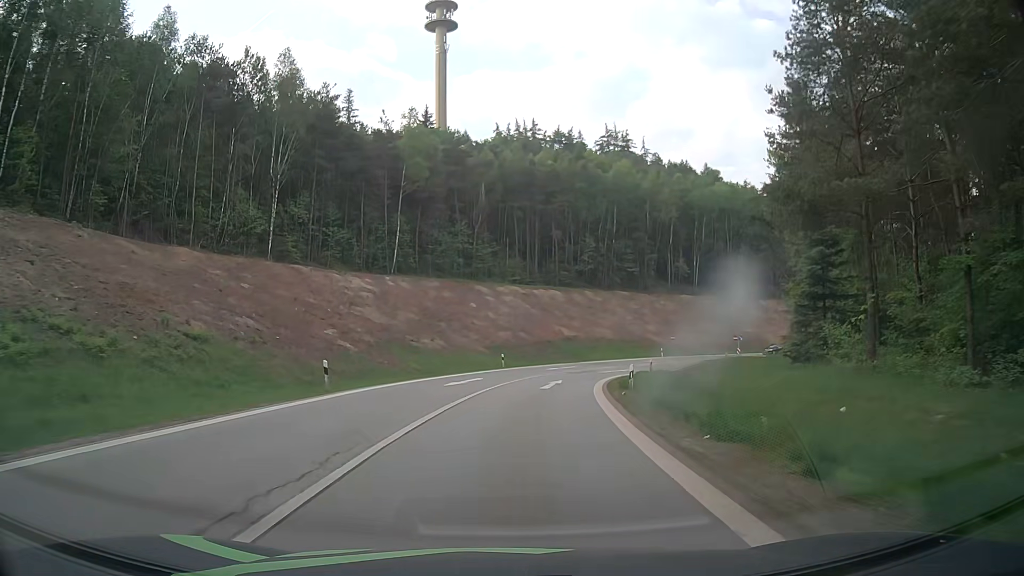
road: motorway_link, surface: asphalt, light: Day
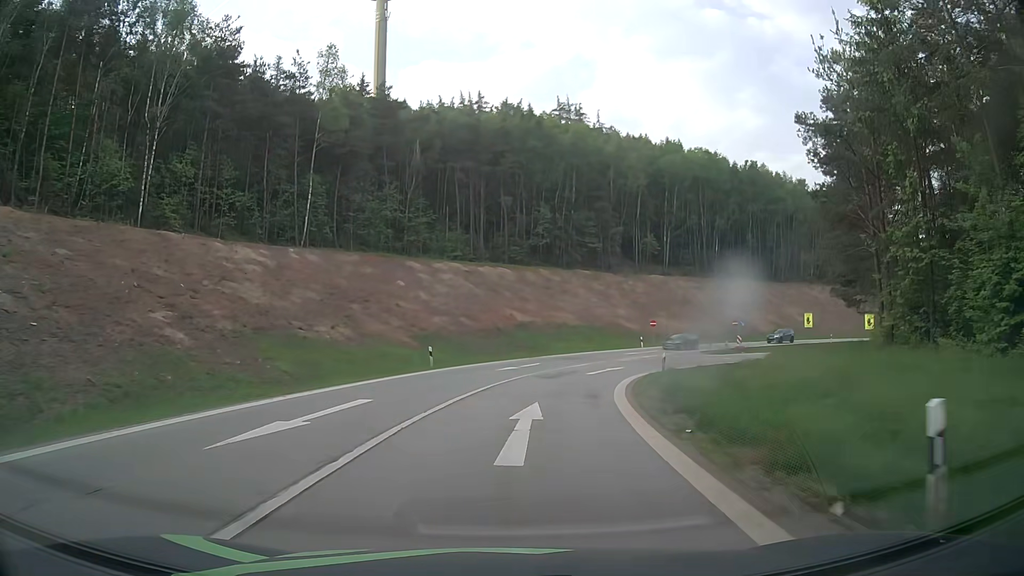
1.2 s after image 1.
(+0.5, +17.2) m; +4°
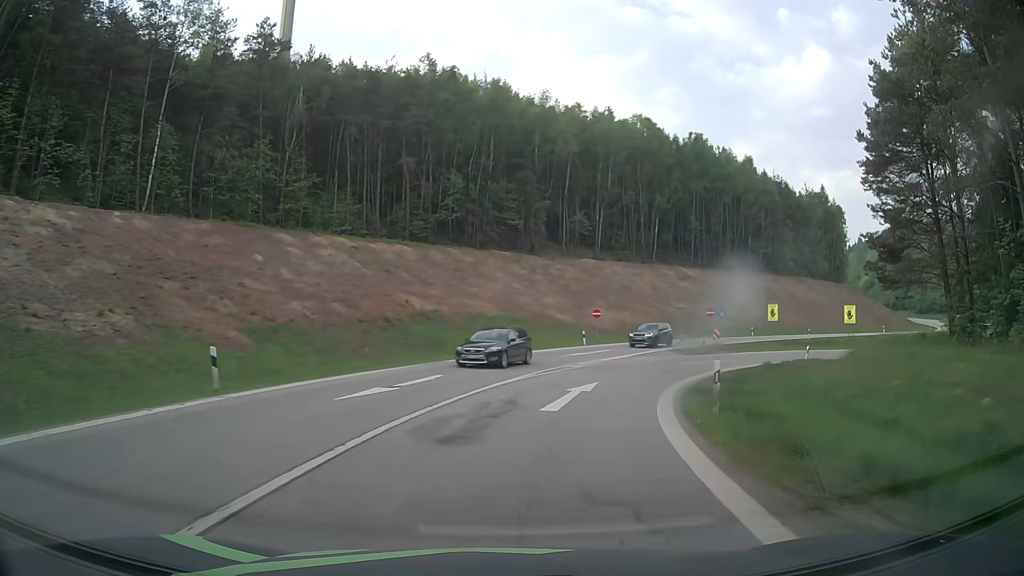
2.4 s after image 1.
(+0.9, +16.7) m; +7°
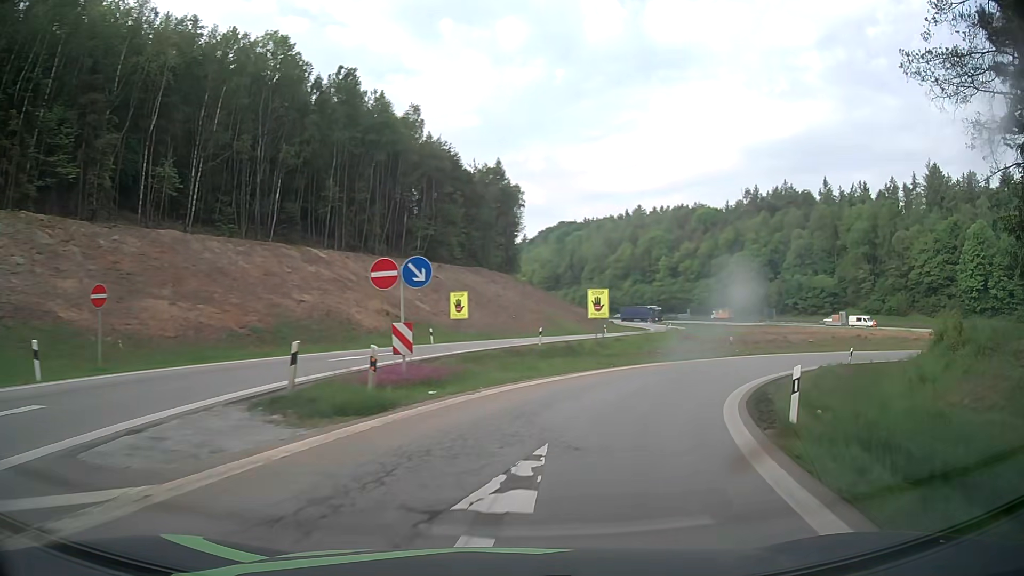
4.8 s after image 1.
(+7.7, +30.7) m; +31°
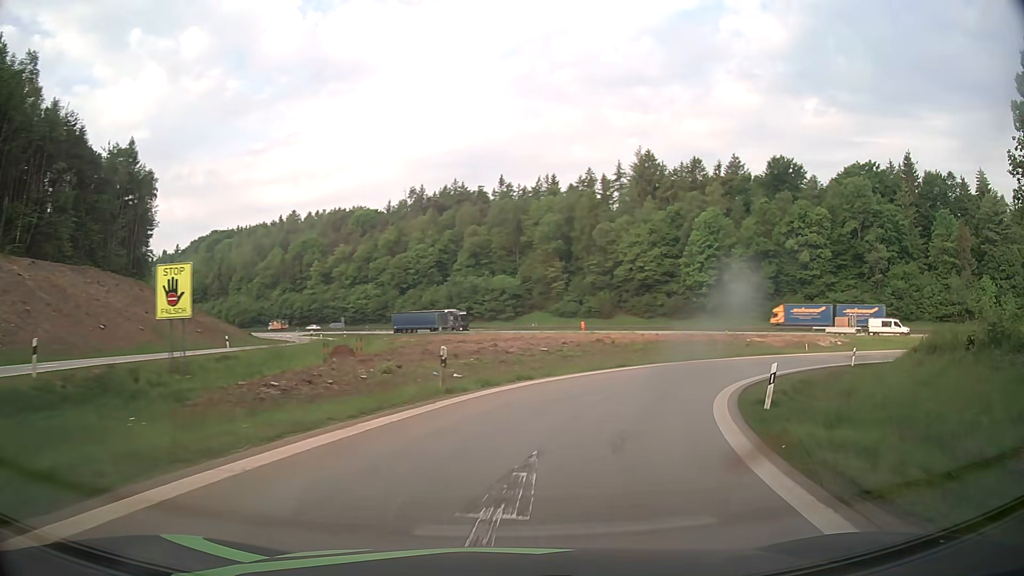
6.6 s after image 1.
(+5.4, +21.8) m; +29°
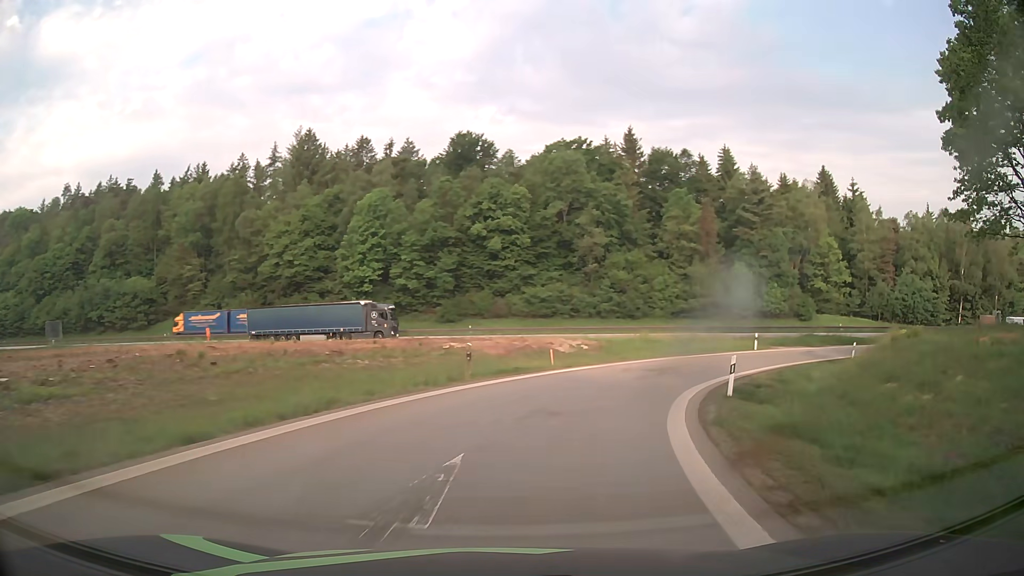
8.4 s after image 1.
(+5.7, +22.0) m; +28°
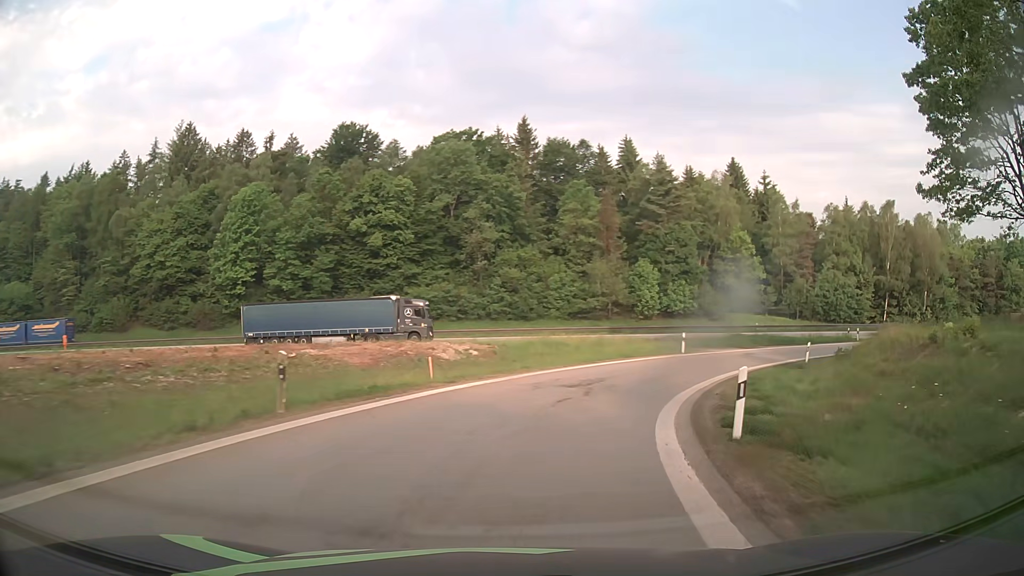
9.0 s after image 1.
(+0.7, +7.8) m; +10°
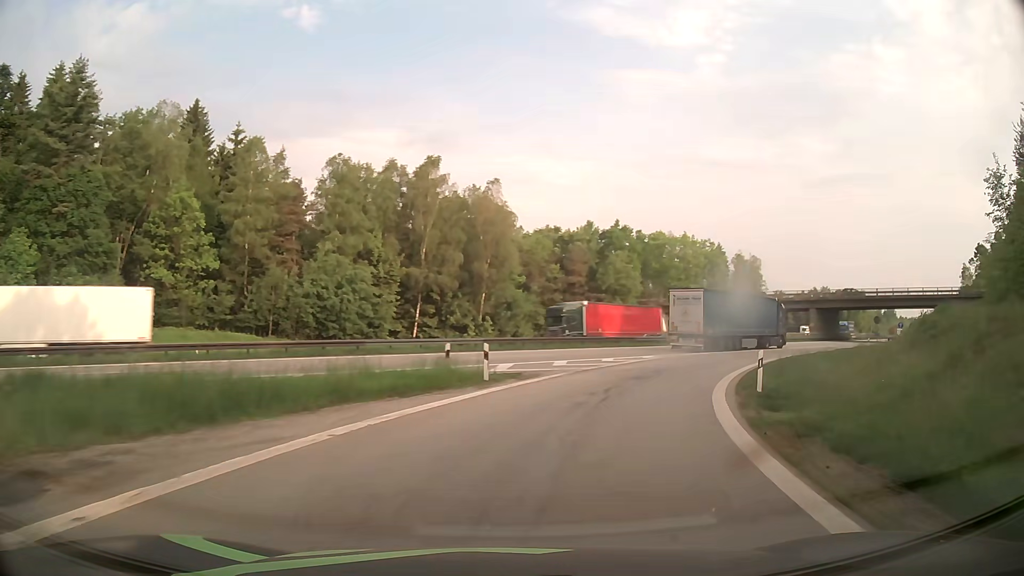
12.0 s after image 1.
(+15.3, +36.8) m; +45°
(+1, +10) (+4, +20) (+8, +28) (+14, +37) (+20, +45) (+27, +52) (+33, +60) (+40, +67) (+47, +74) (+53, +82) m
